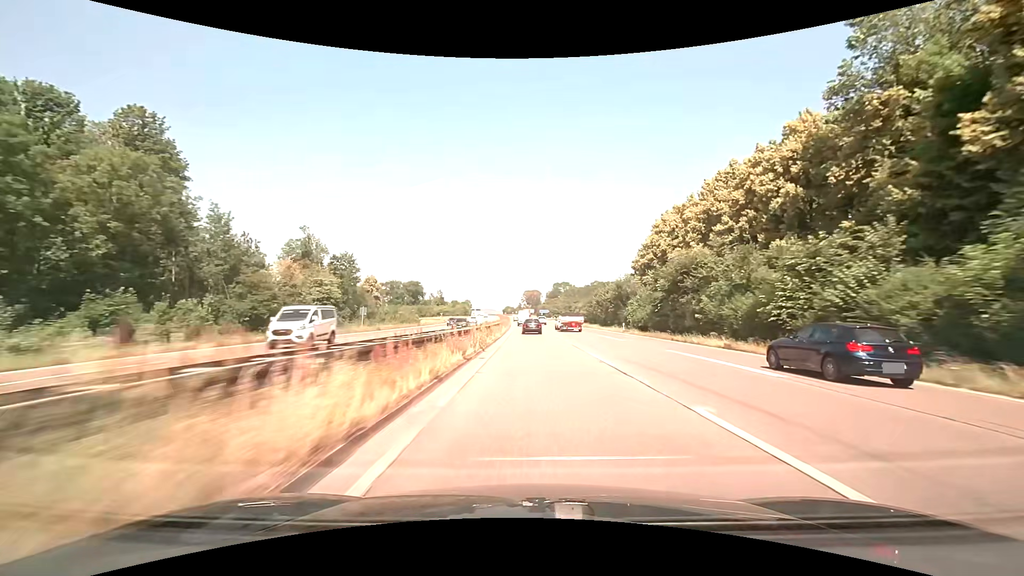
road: trunk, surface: asphalt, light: Day
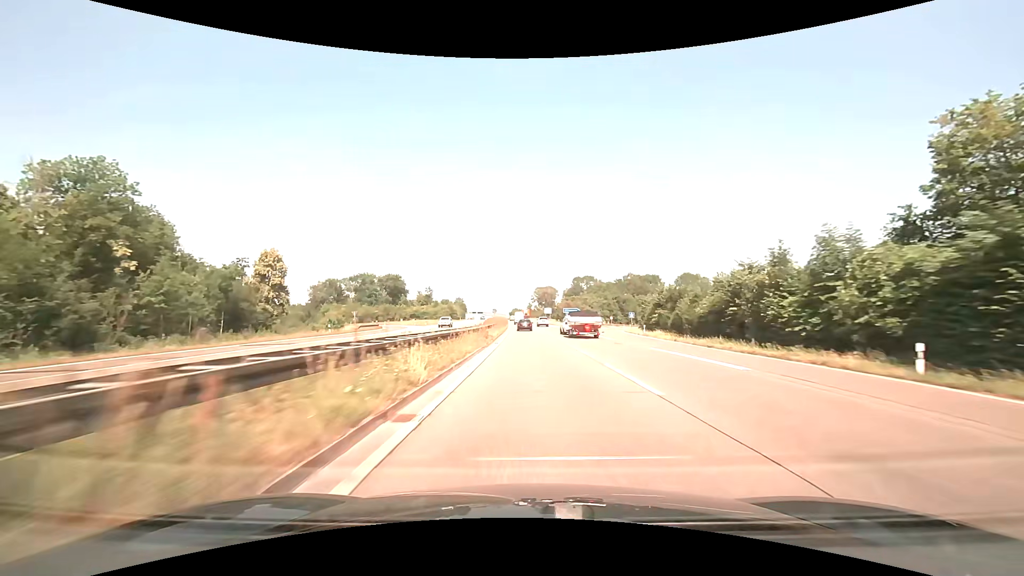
(-1.0, +78.8) m; -1°
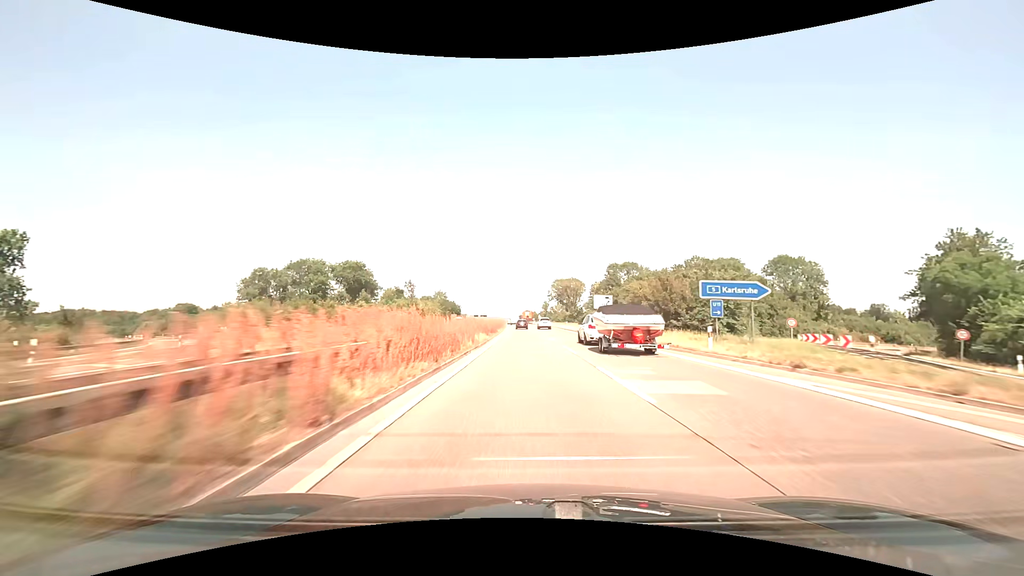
(-0.9, +78.9) m; -2°
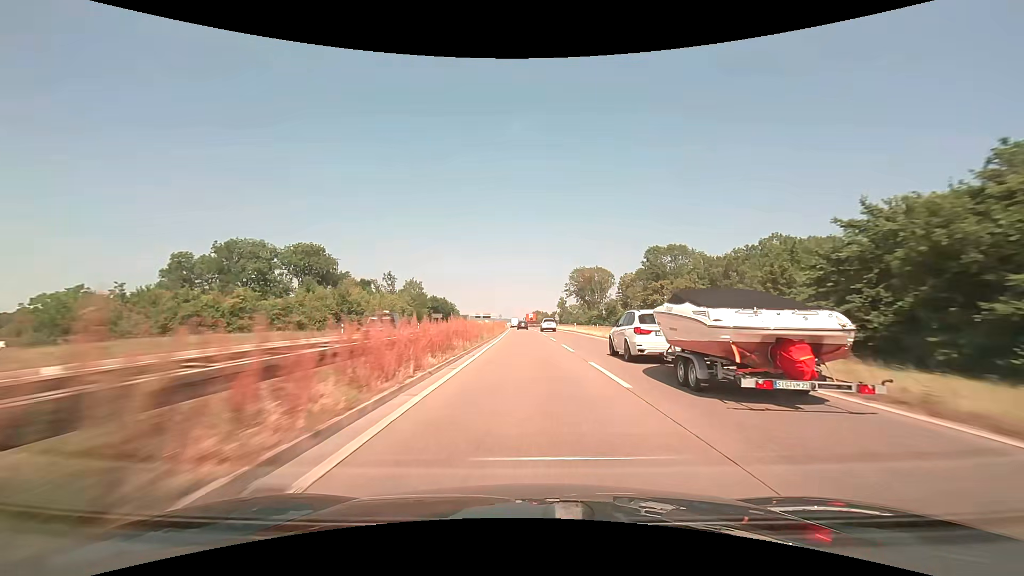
(-0.4, +47.3) m; -1°
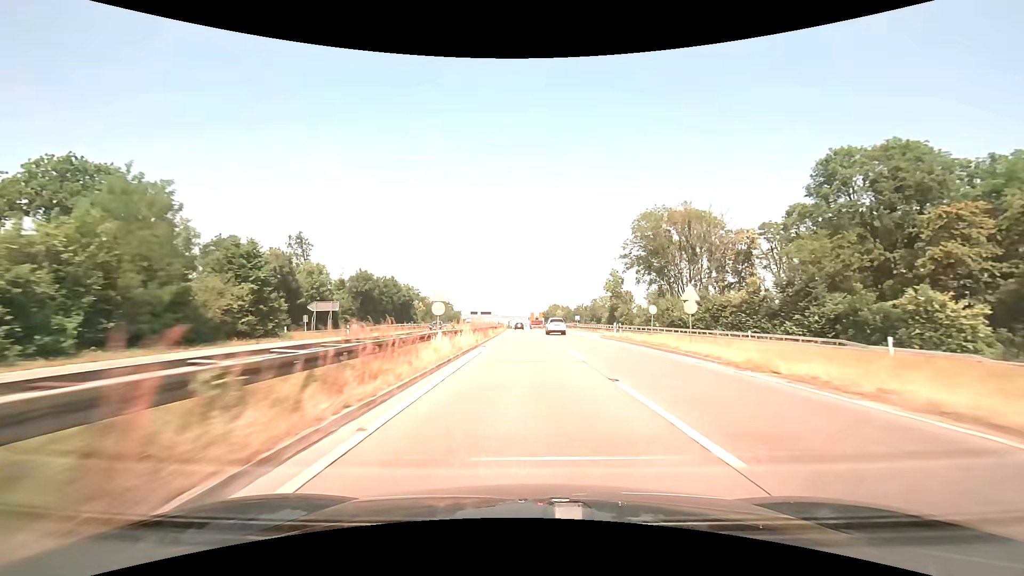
(-0.9, +78.2) m; -1°
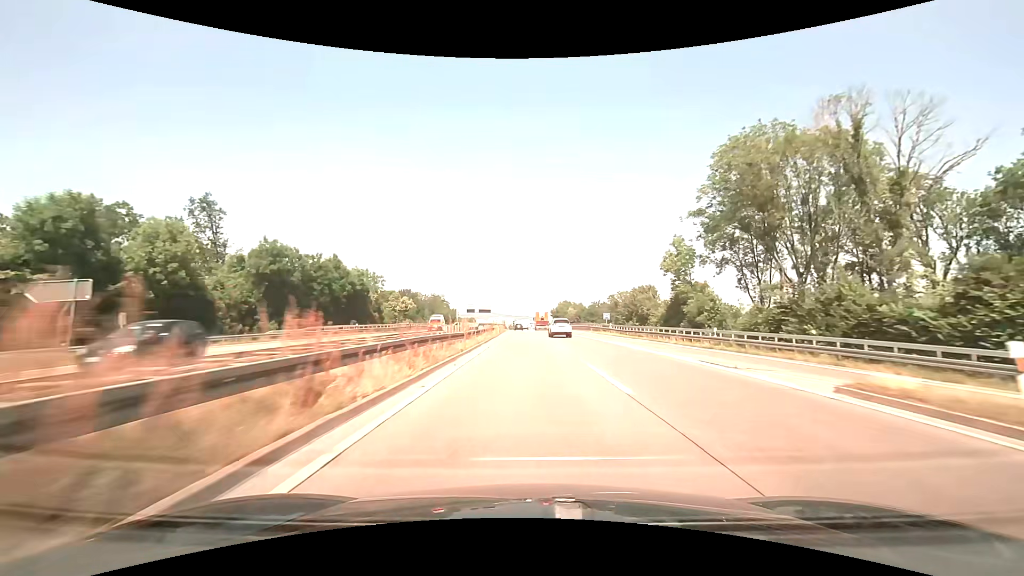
(-0.2, +31.2) m; -1°
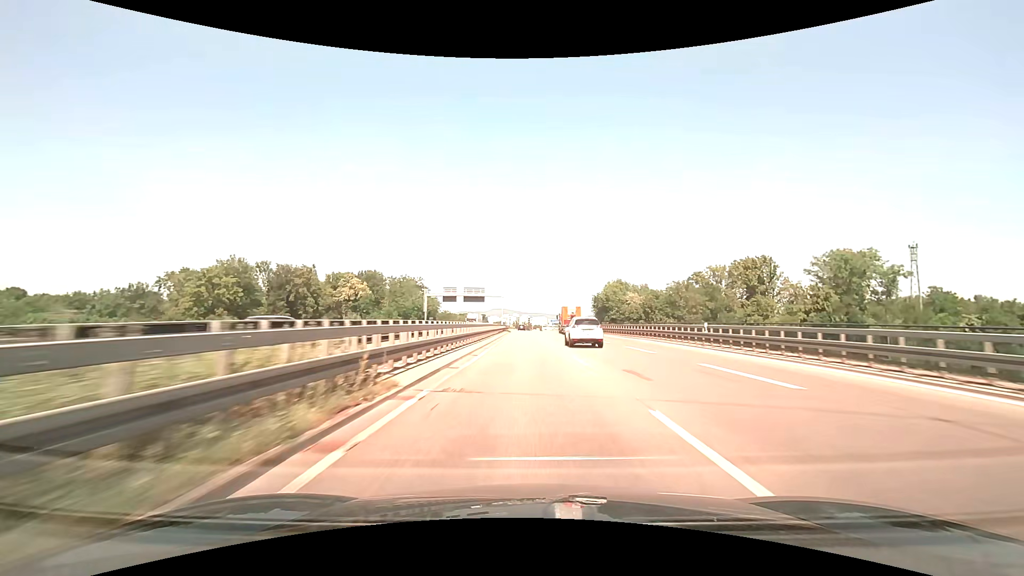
(-1.1, +78.3) m; -2°
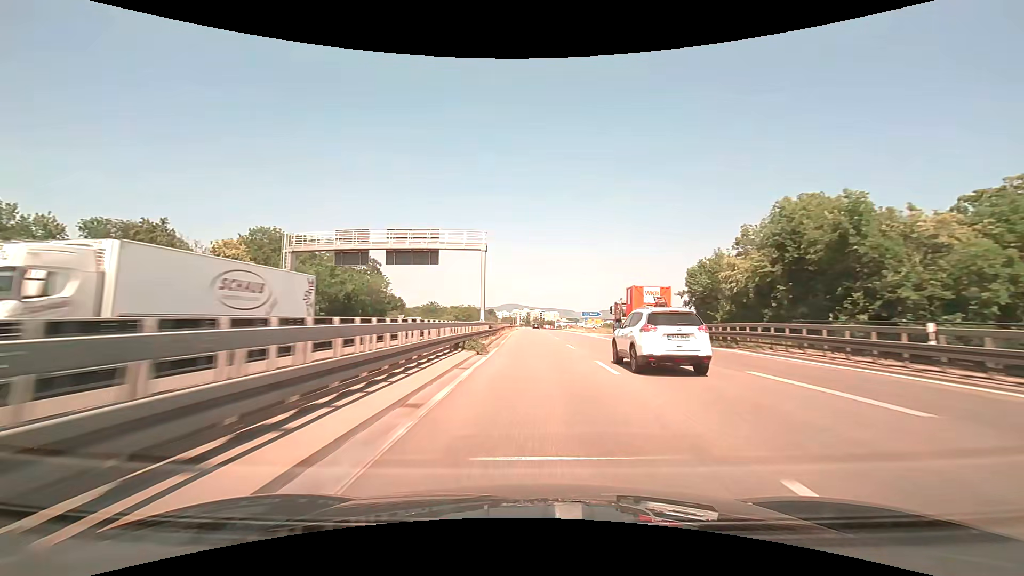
(-0.6, +63.2) m; -1°
(0, +10) (0, +20) (0, +30) (0, +40) (0, +50) (0, +60) (0, +70) (0, +80) (0, +90) (0, +100) m
